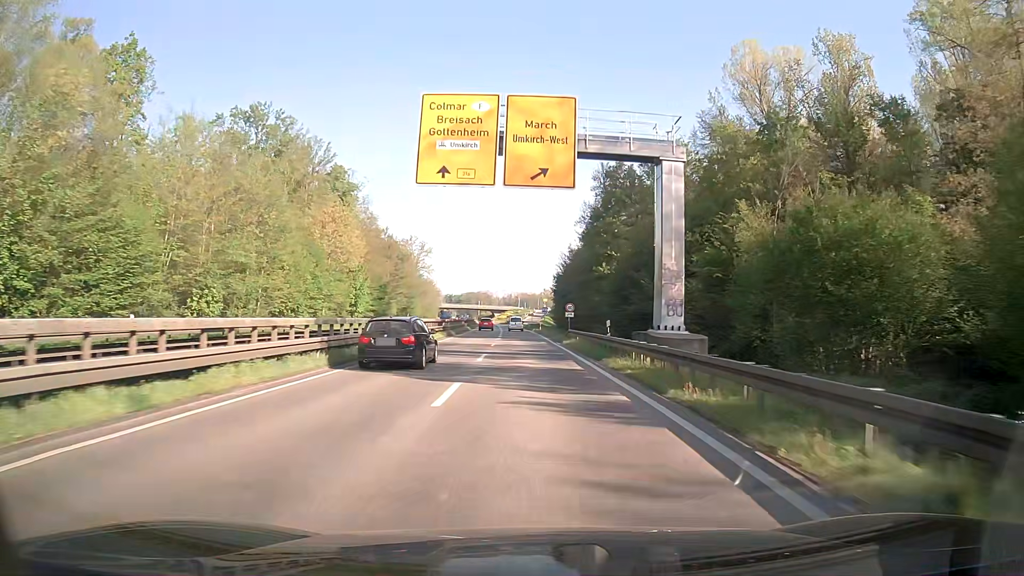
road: trunk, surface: asphalt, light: Day
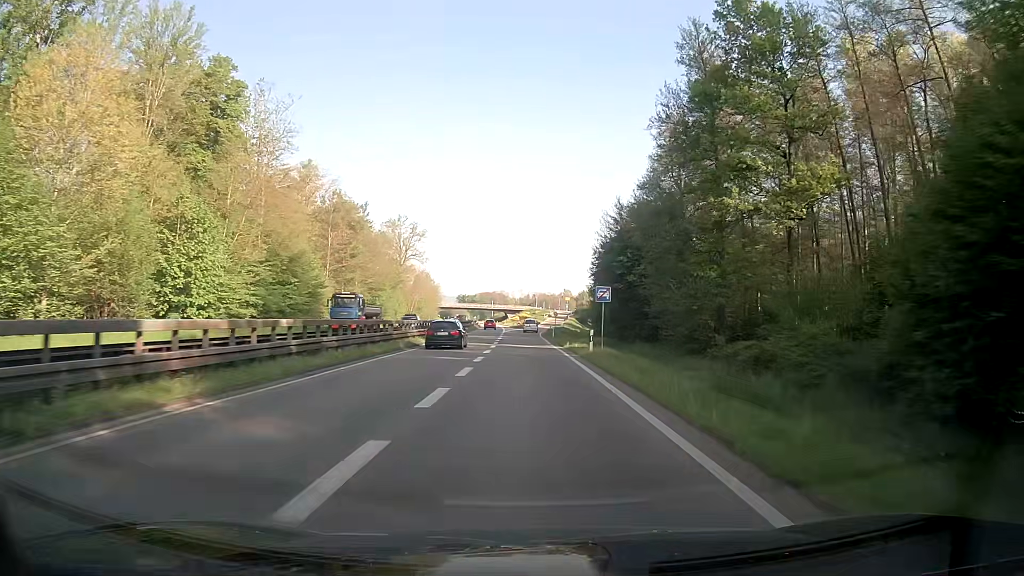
(-0.5, +47.7) m; -1°
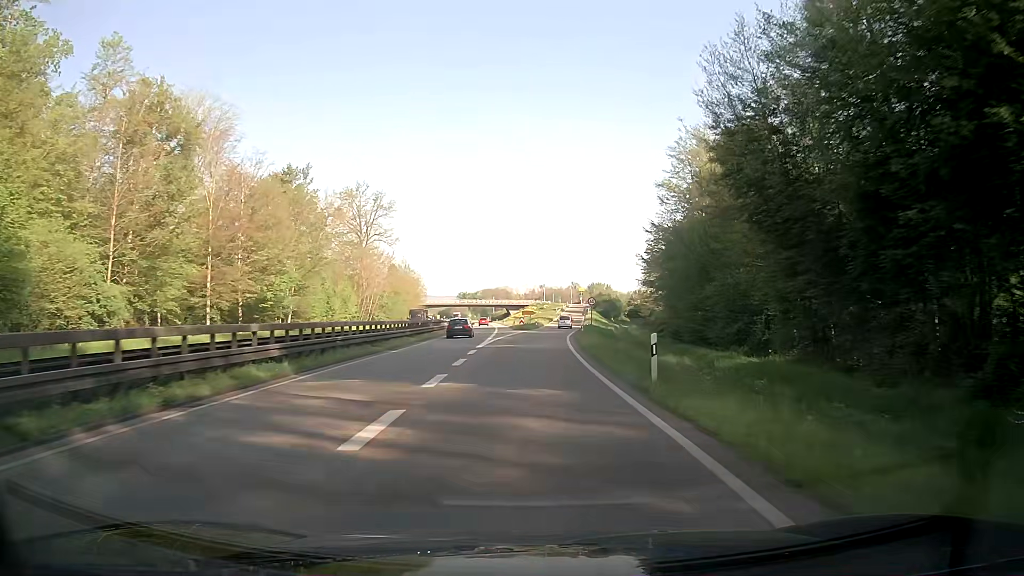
(-0.5, +45.5) m; 0°
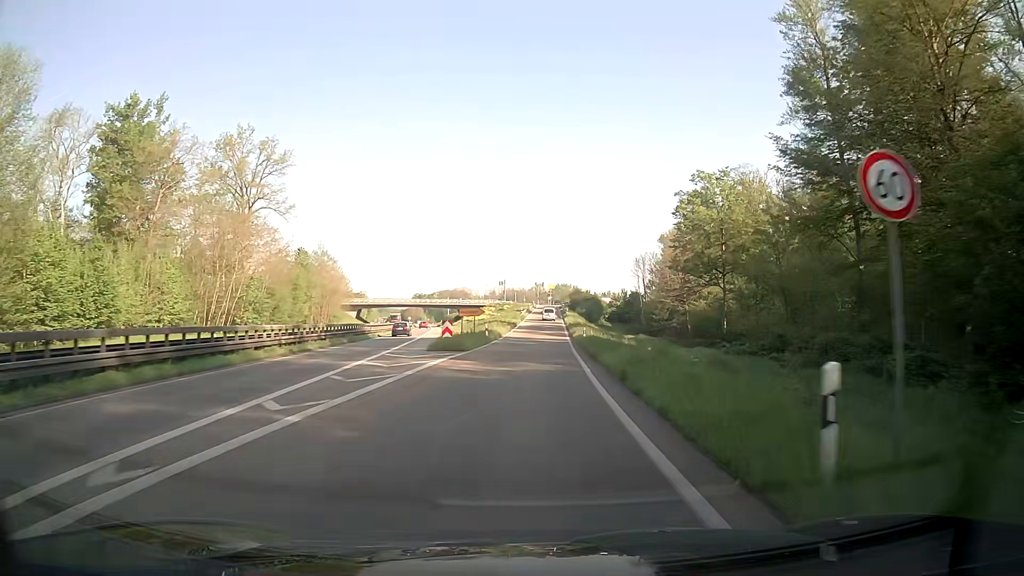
(+0.7, +42.2) m; +3°
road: trunk_link
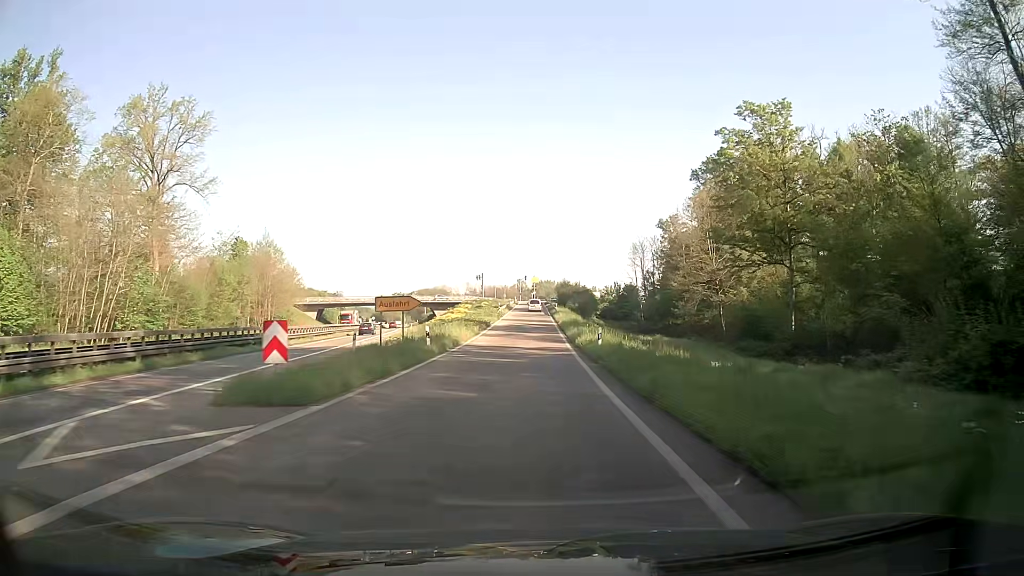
(+0.3, +19.8) m; +1°
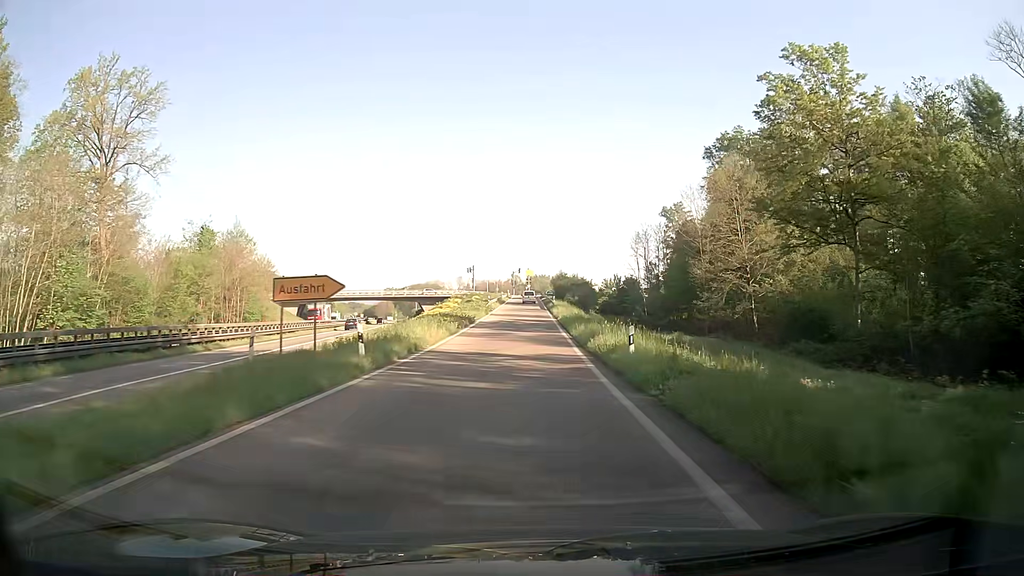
(+0.1, +9.6) m; +1°
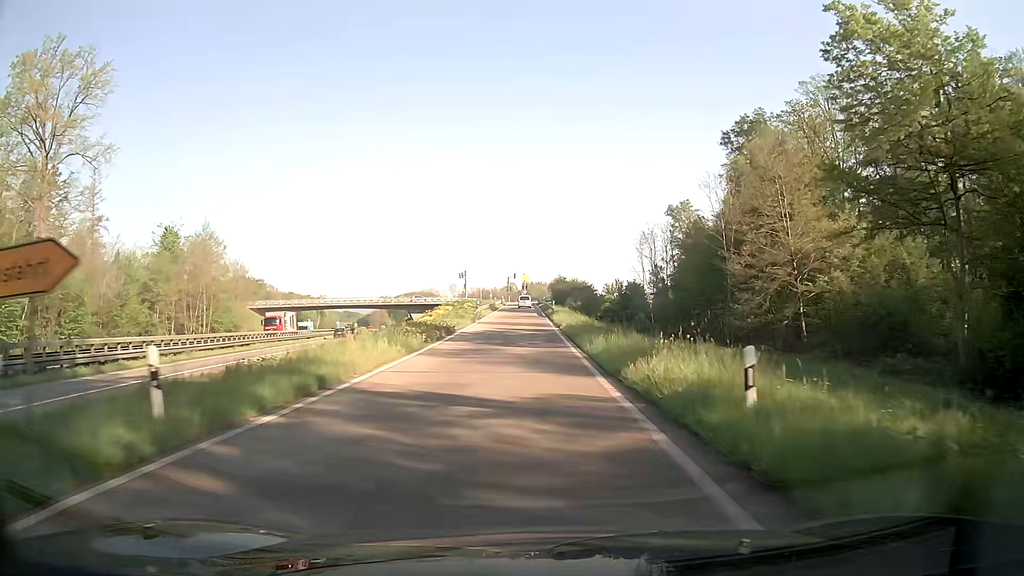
(0.0, +9.4) m; 0°
